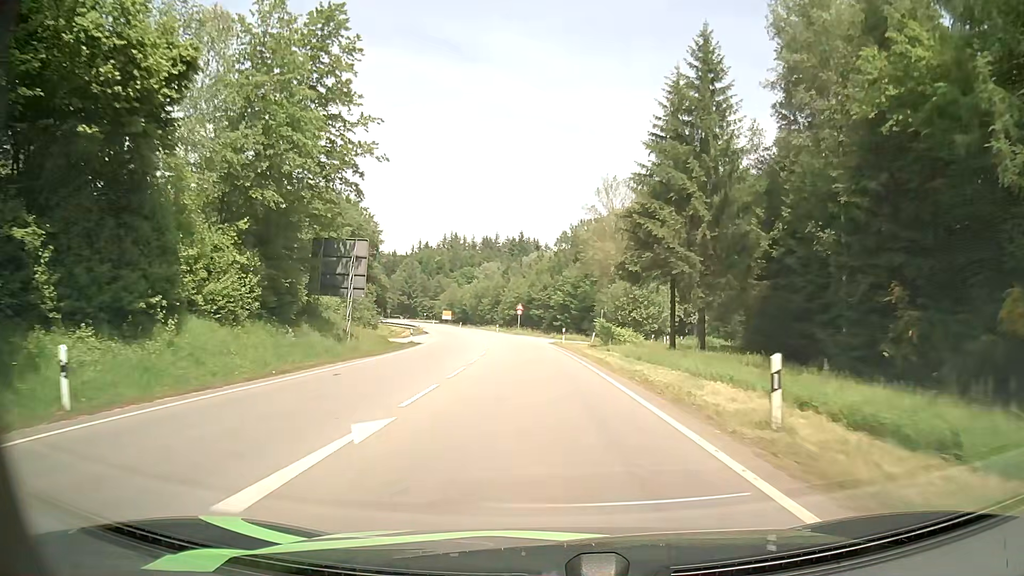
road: secondary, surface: asphalt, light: Day
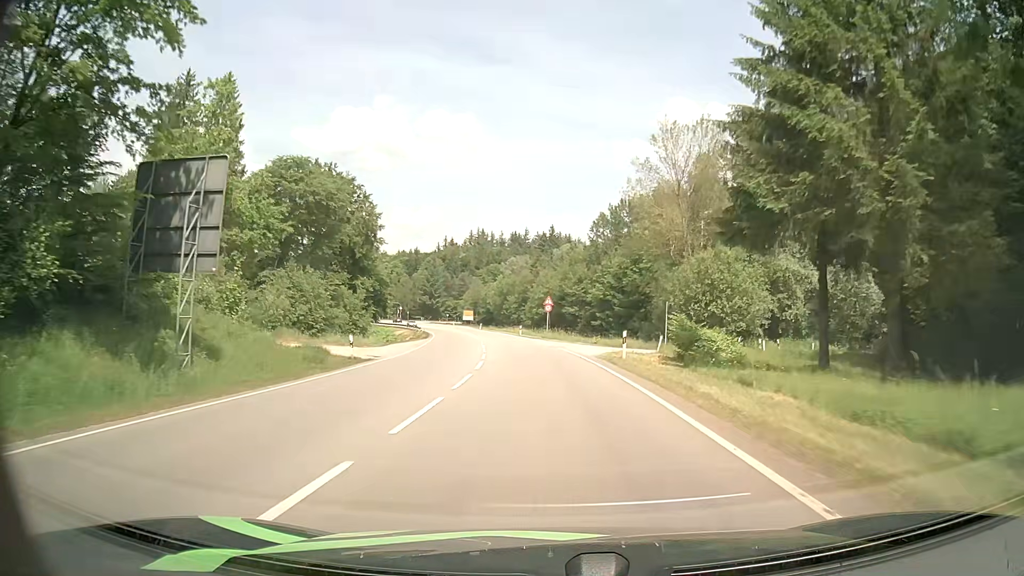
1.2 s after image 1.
(-0.5, +21.0) m; -3°
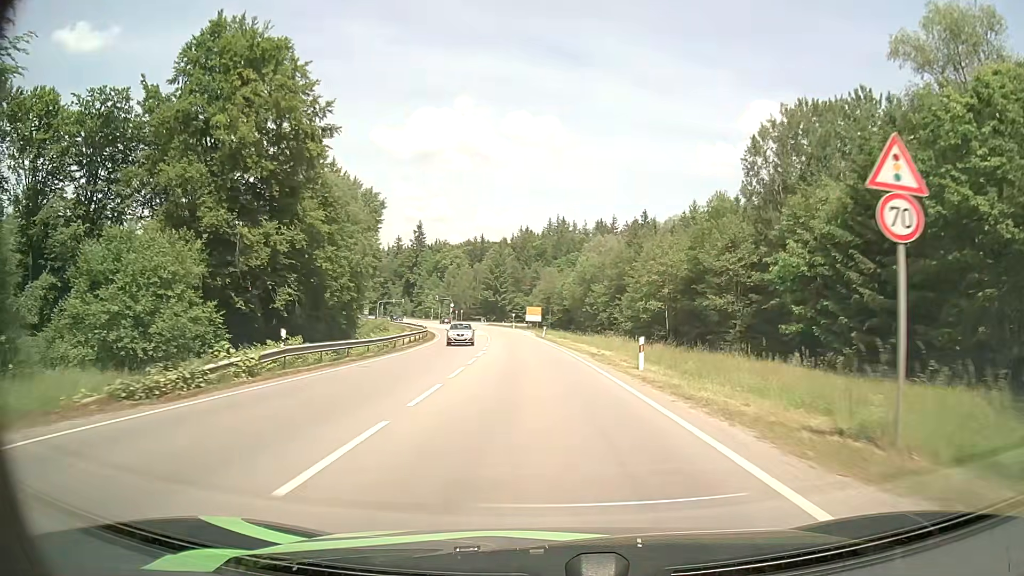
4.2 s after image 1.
(-2.8, +51.3) m; -7°
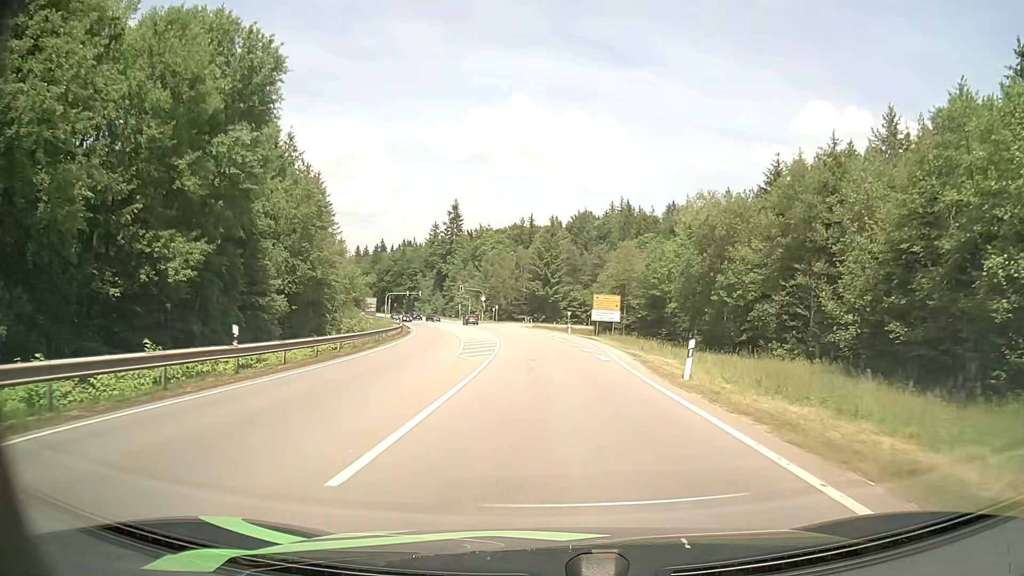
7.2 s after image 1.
(-2.3, +47.8) m; -5°
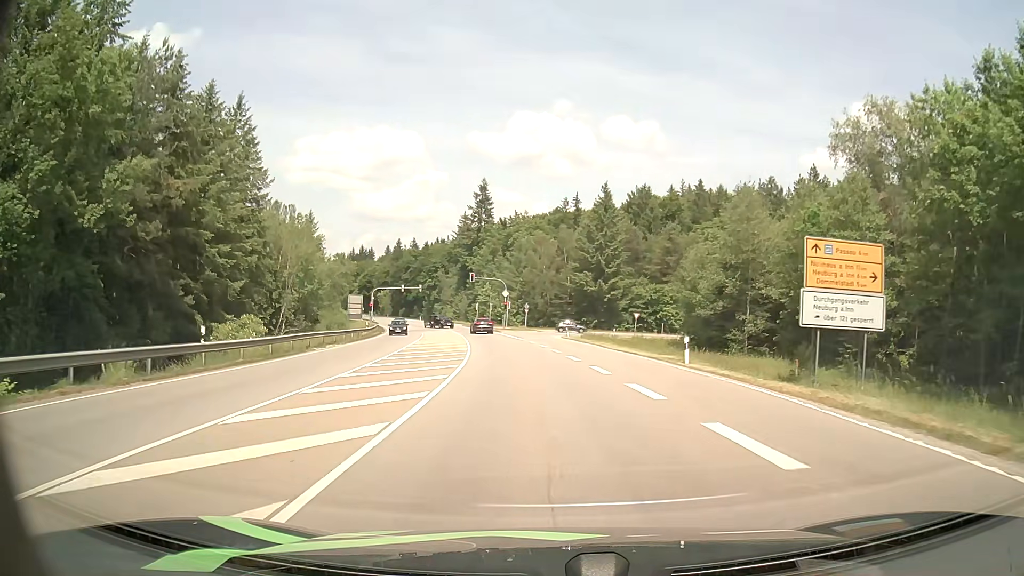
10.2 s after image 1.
(-1.2, +40.9) m; -4°
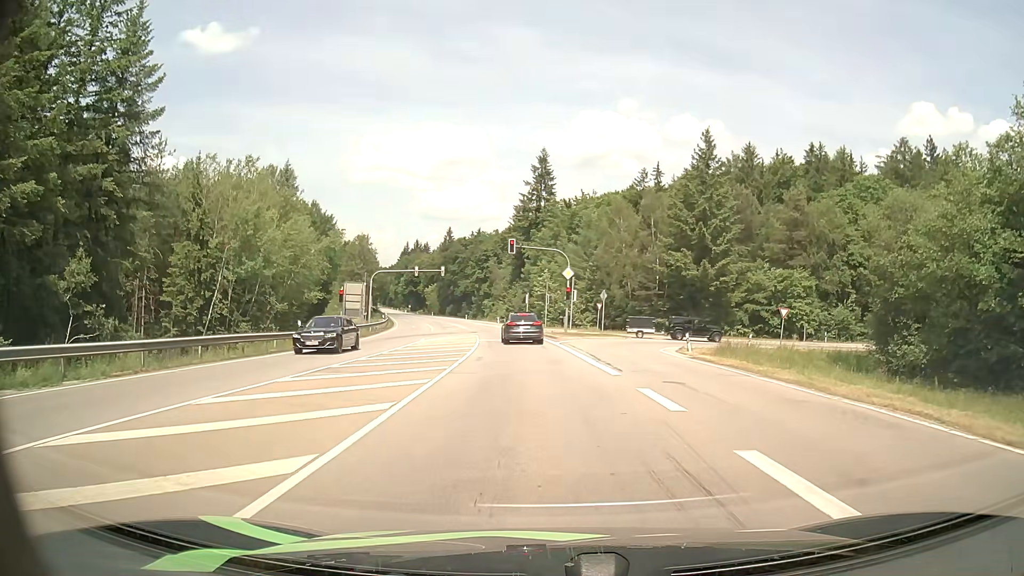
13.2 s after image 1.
(-1.5, +31.7) m; -6°
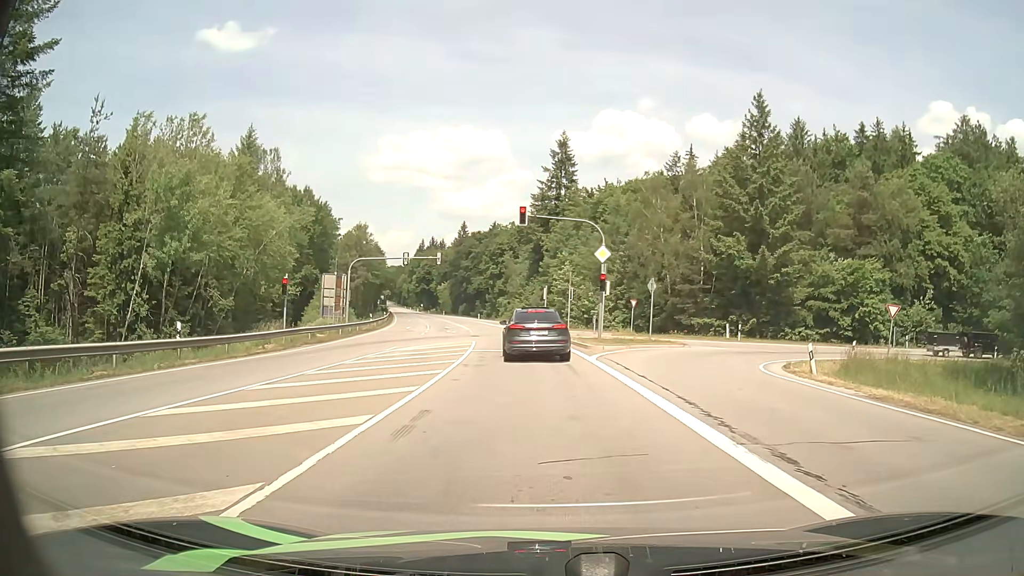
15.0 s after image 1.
(-0.1, +13.5) m; -1°
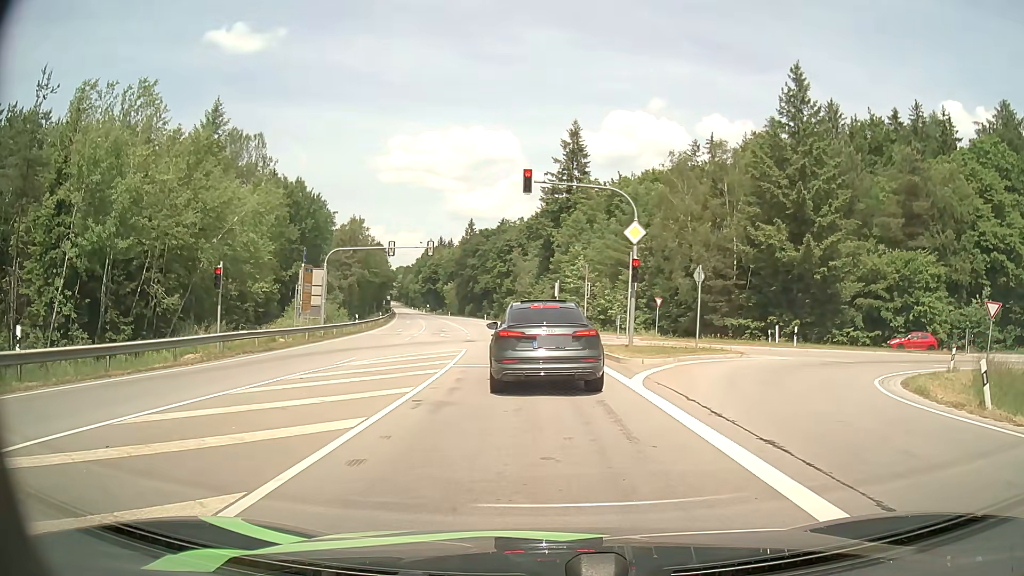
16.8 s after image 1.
(0.0, +8.0) m; -1°
